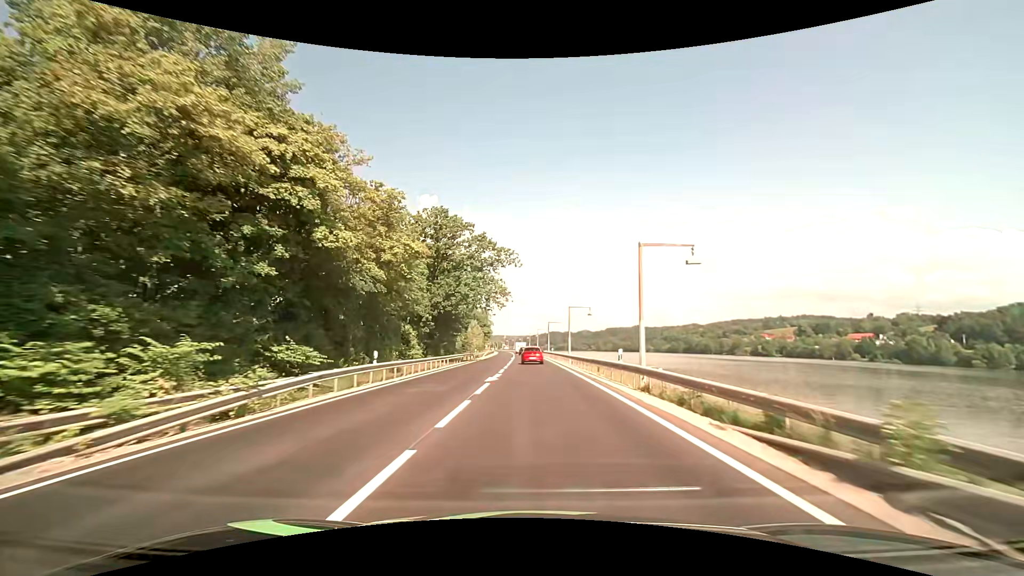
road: primary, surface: asphalt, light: Day
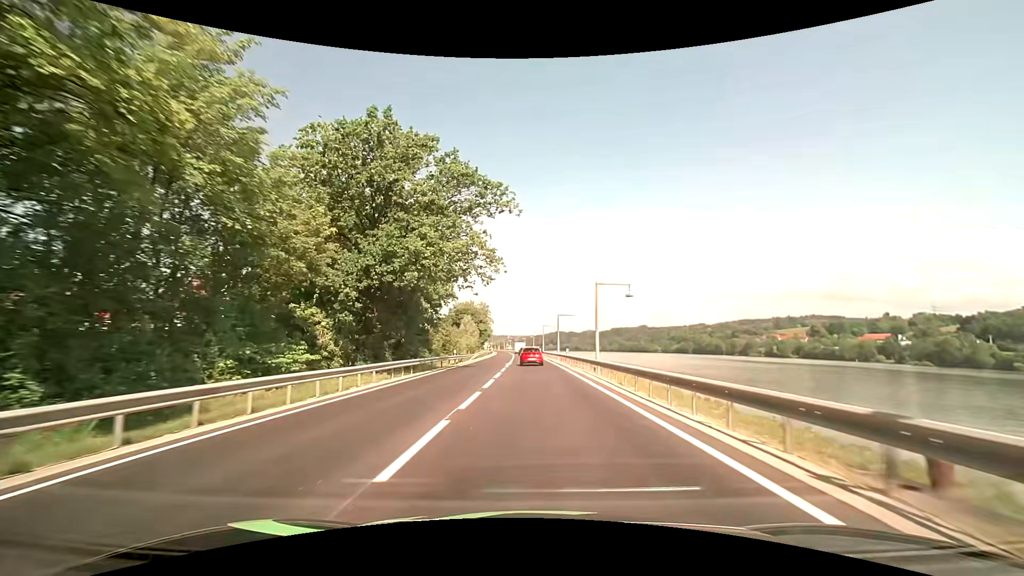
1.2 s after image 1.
(-0.1, +21.4) m; -1°
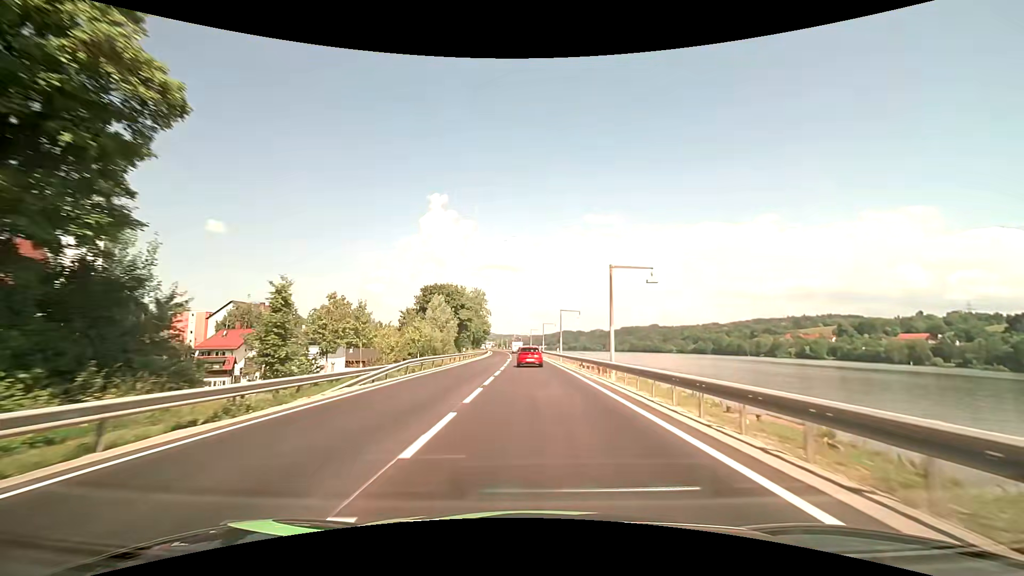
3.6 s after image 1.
(-0.4, +42.7) m; -1°
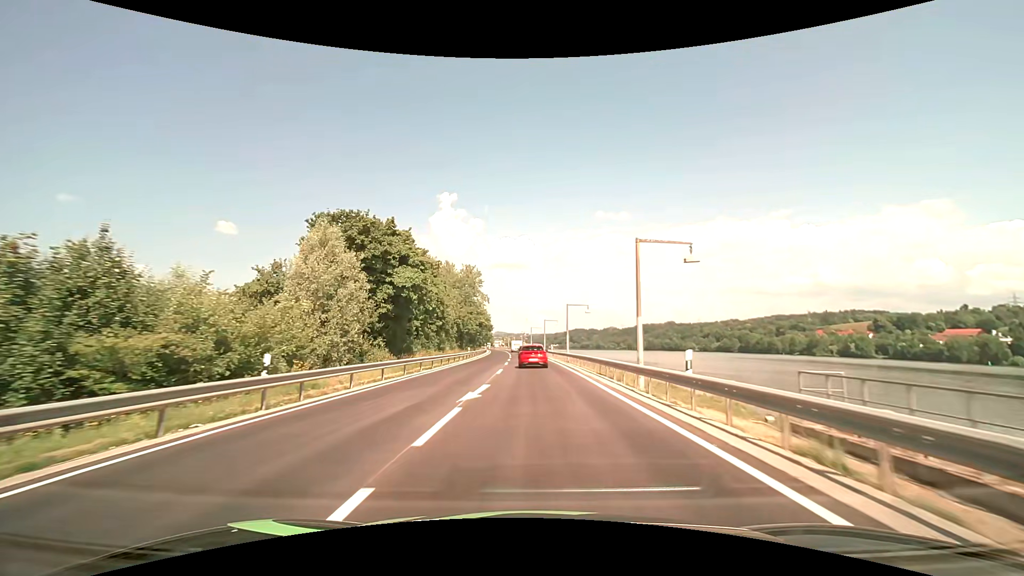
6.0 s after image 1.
(-0.4, +41.6) m; -1°
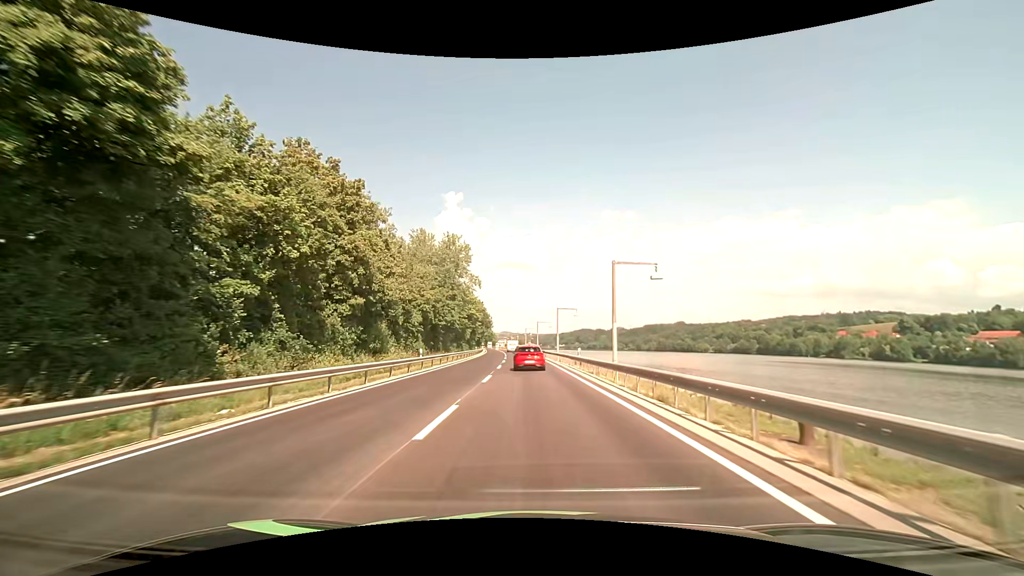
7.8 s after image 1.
(-0.1, +29.4) m; -1°
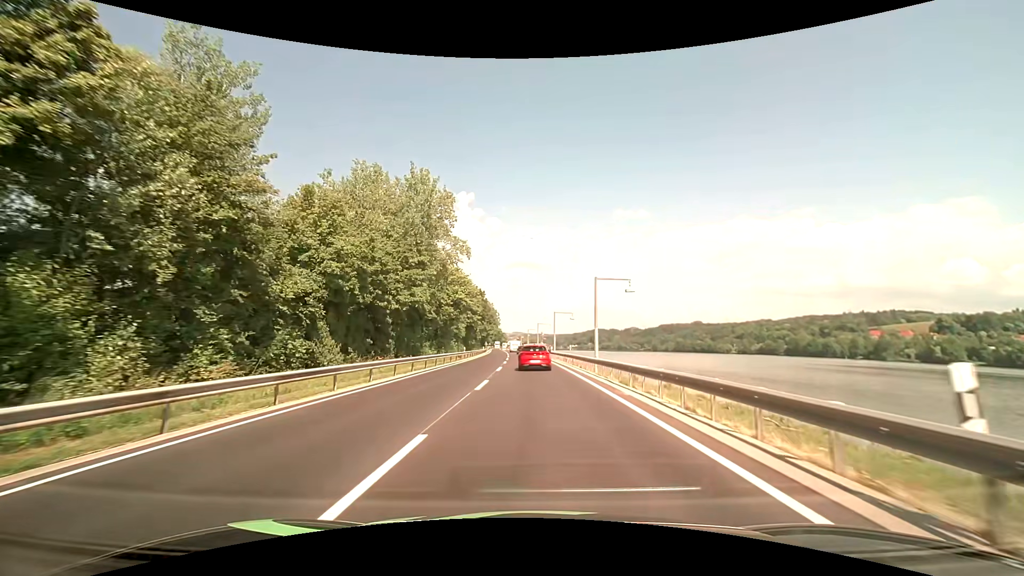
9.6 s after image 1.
(-0.4, +27.9) m; -1°
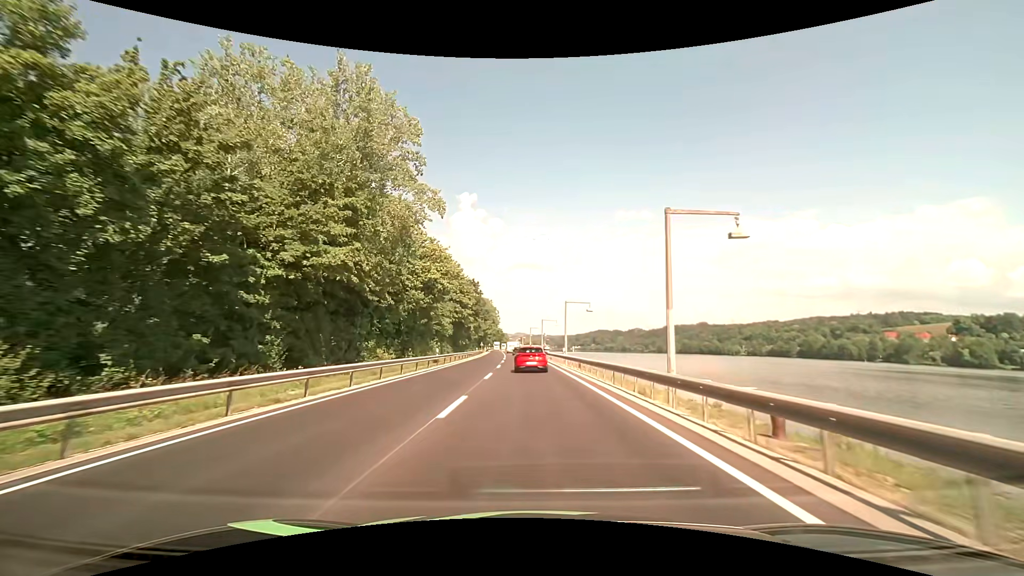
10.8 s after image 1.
(-0.1, +18.0) m; 0°
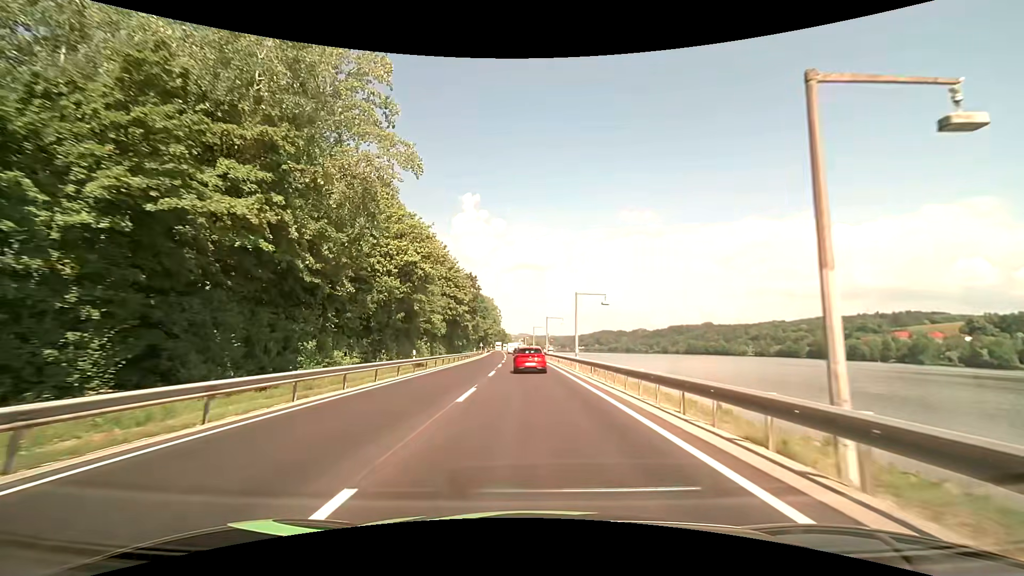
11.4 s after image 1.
(0.0, +8.8) m; 0°
(0, +10) (0, +20) (0, +30) (-1, +40) (-1, +50) (-1, +60) (-2, +70) (-2, +80) (-3, +90) (-3, +100) m
